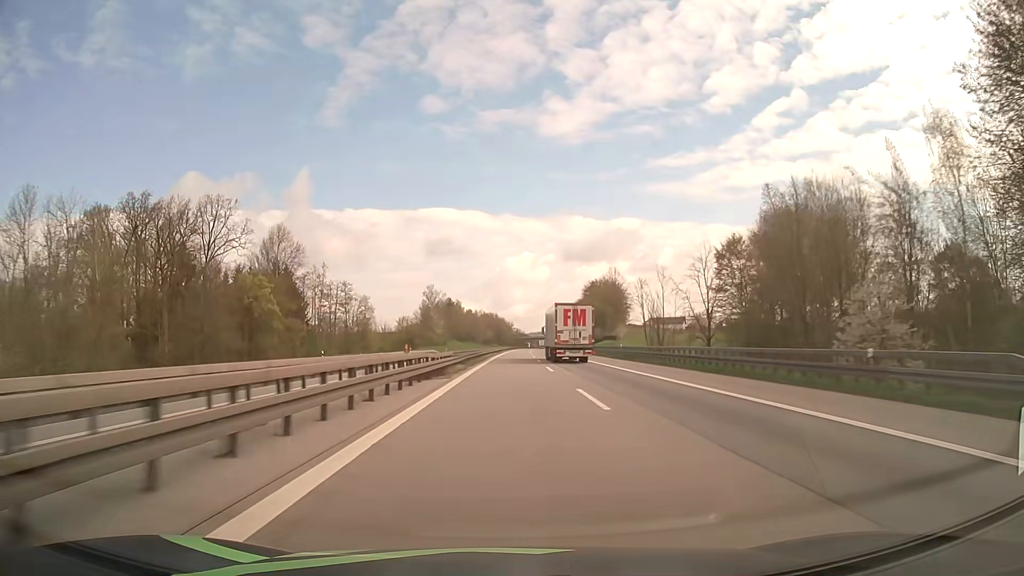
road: motorway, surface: asphalt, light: Day
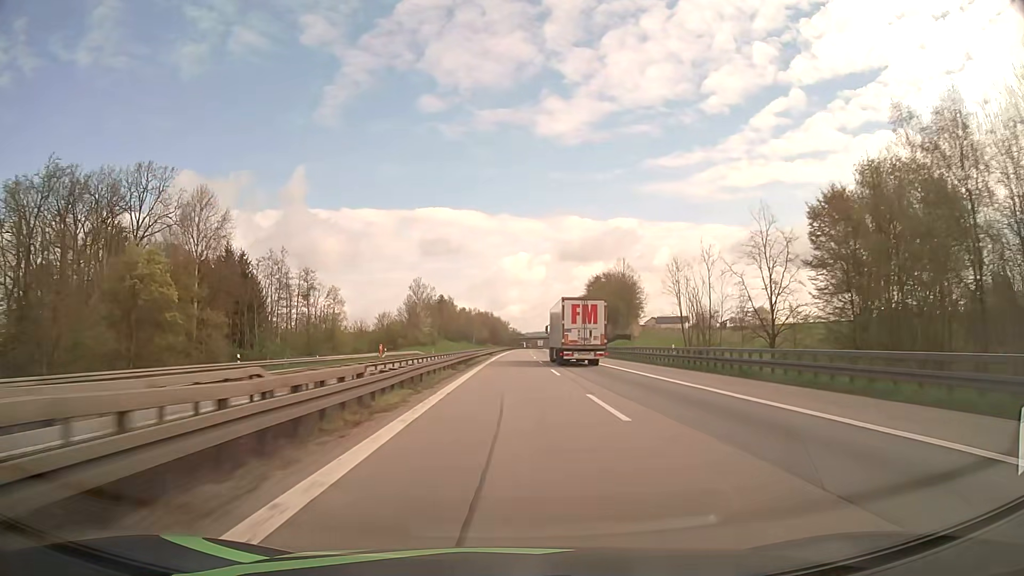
(+0.1, +20.9) m; 0°
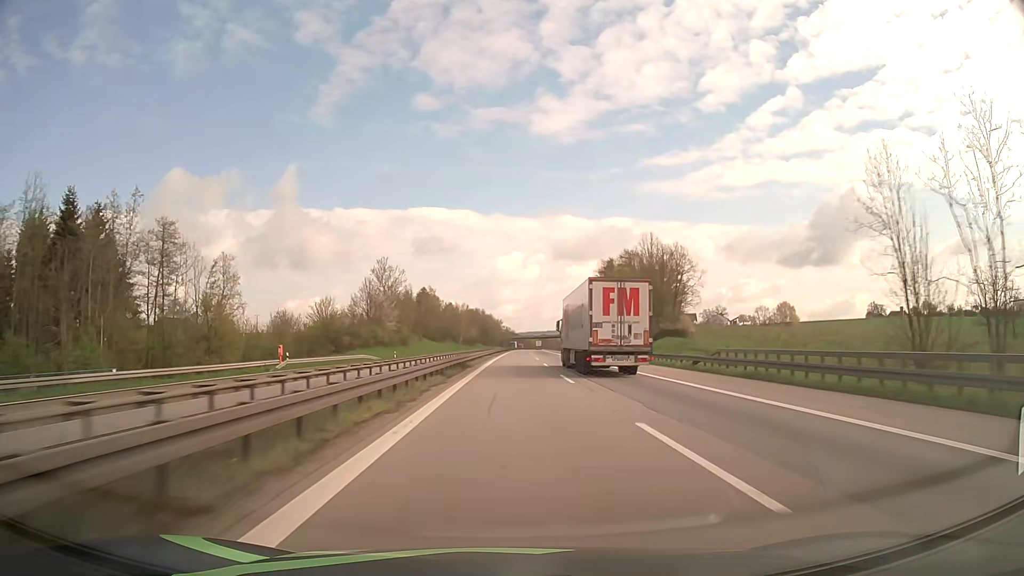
(+0.3, +41.8) m; +1°
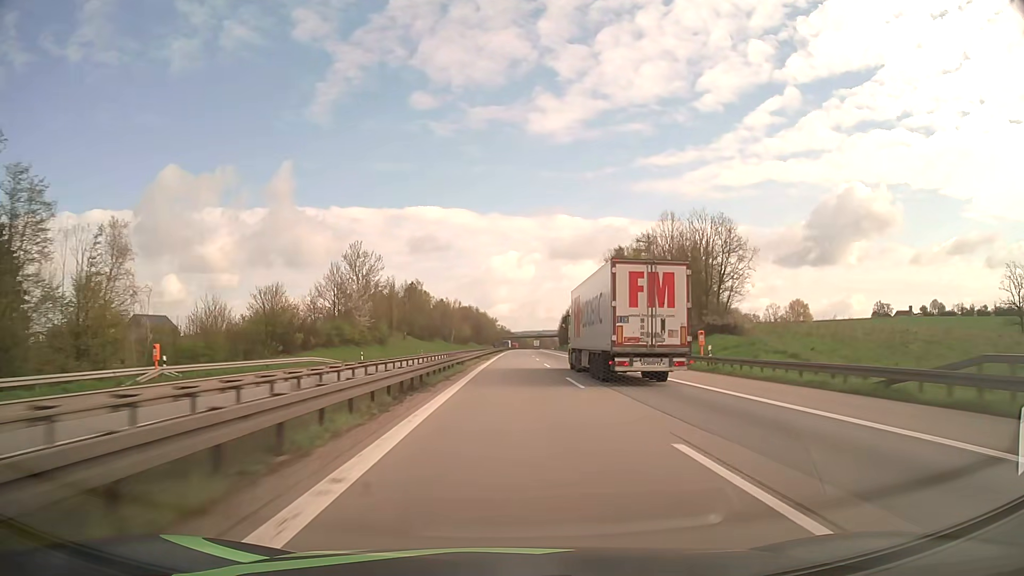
(+0.1, +20.9) m; 0°
